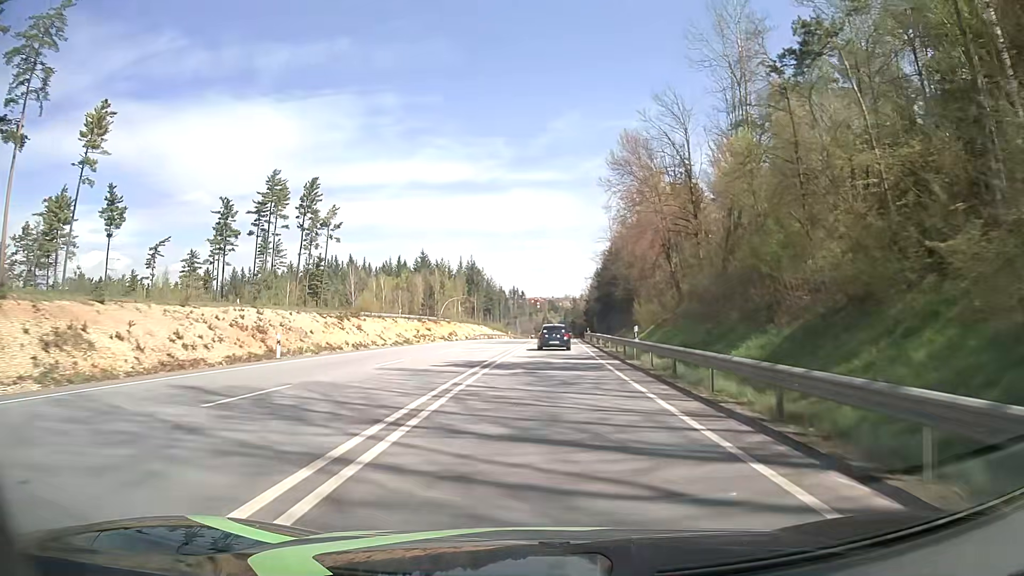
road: primary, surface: asphalt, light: Day
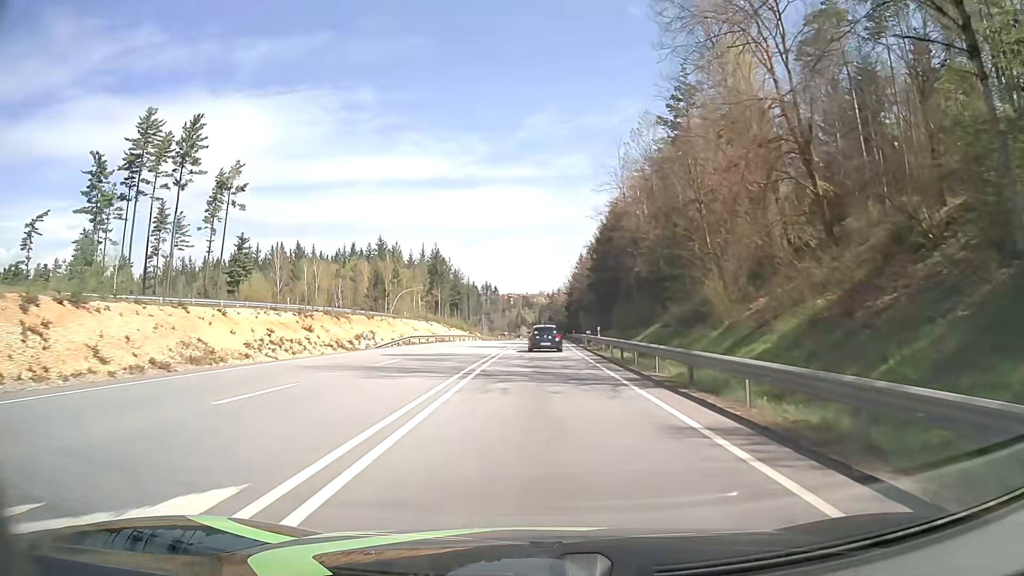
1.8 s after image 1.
(+0.8, +35.0) m; +2°
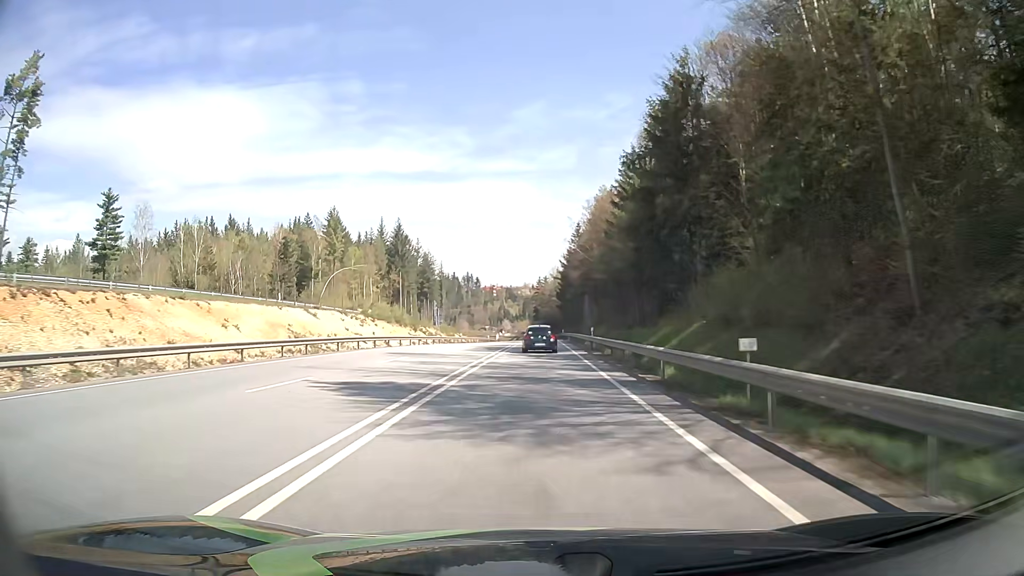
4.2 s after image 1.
(+0.6, +46.0) m; +1°
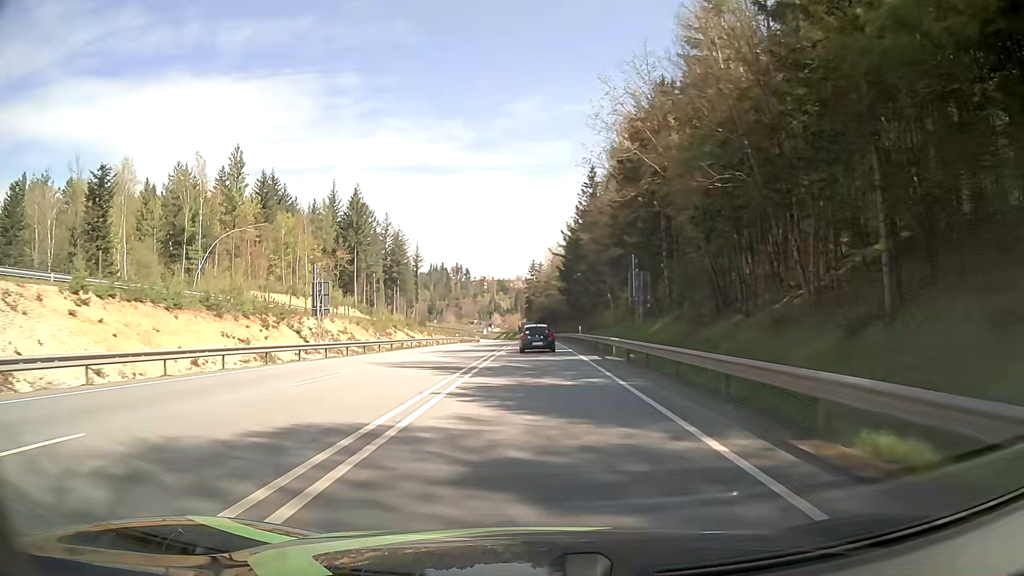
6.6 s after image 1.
(+0.3, +45.7) m; 0°
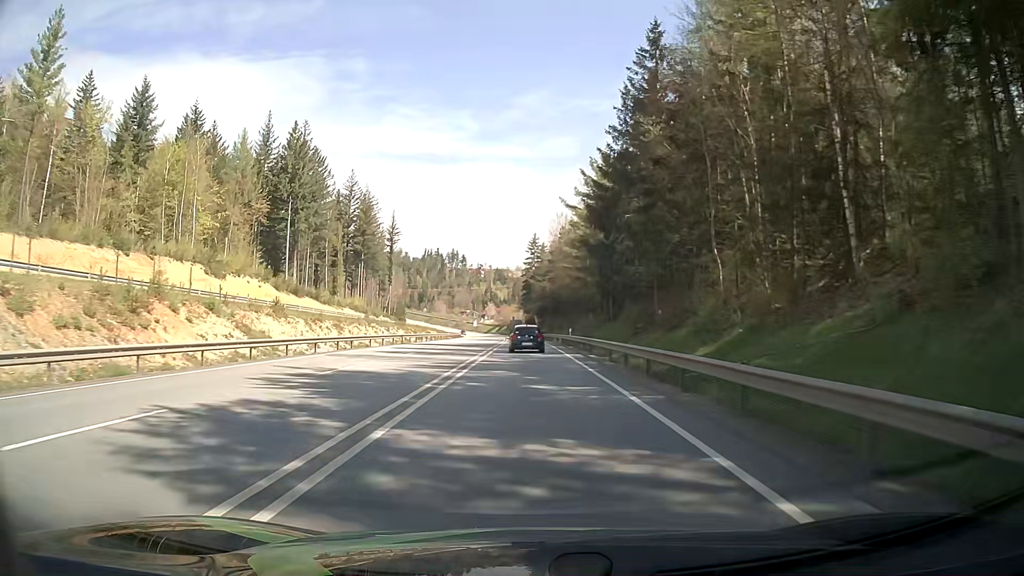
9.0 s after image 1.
(+0.2, +45.7) m; 0°
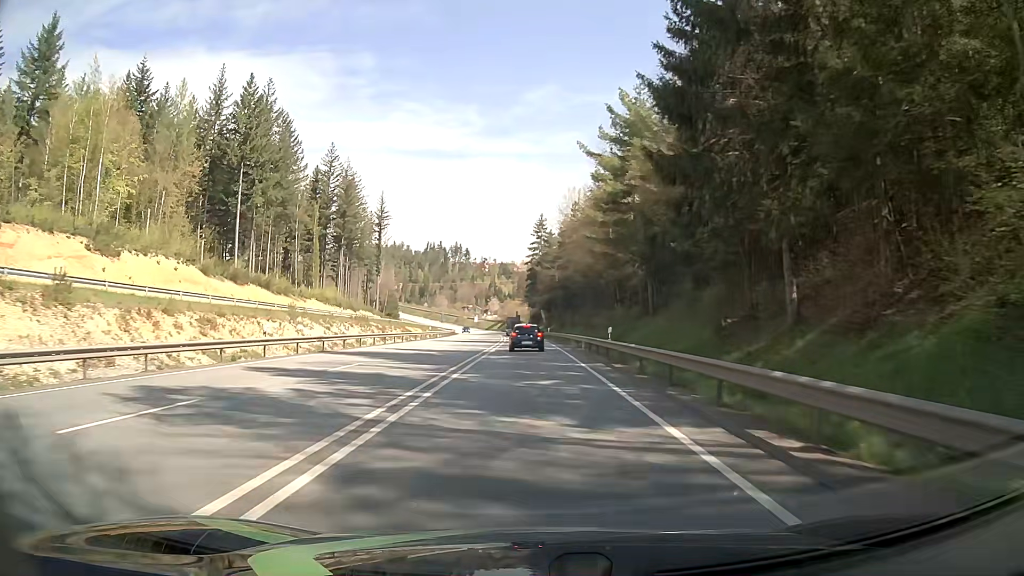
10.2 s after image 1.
(-0.1, +22.9) m; -1°
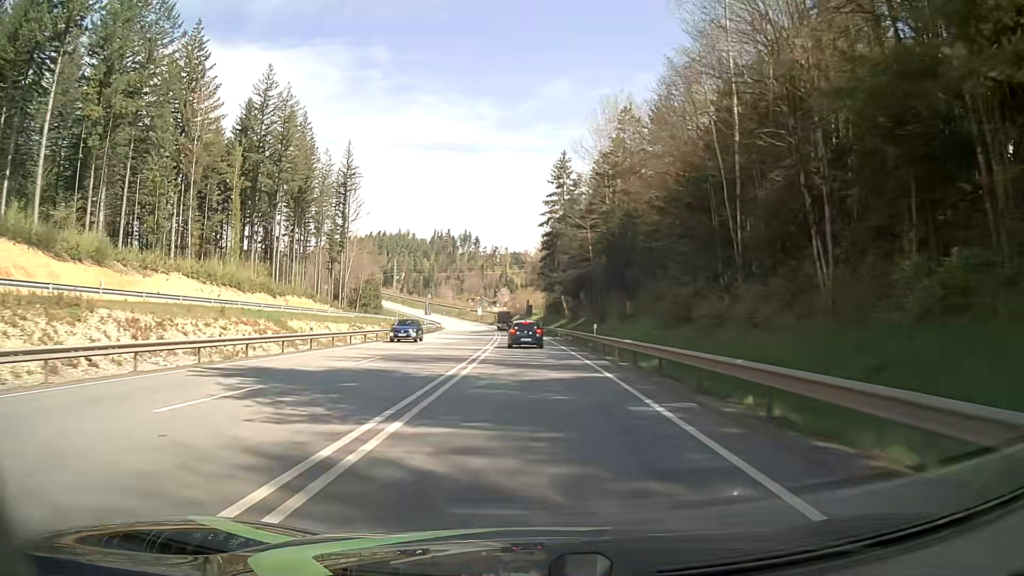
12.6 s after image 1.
(-0.5, +46.0) m; -1°
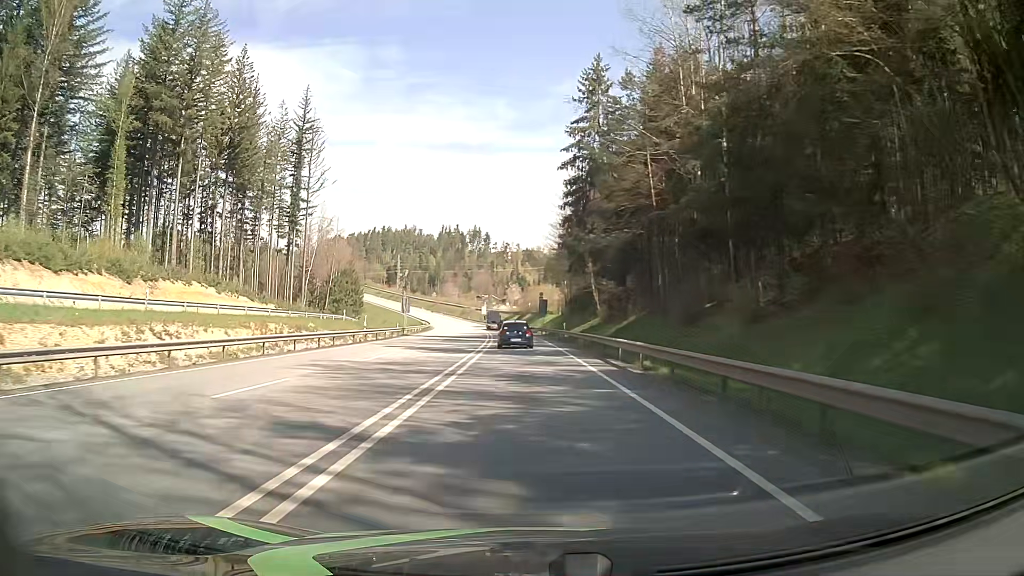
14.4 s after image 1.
(-0.4, +34.0) m; -1°
(0, +10) (0, +20) (0, +30) (-1, +40) (-1, +50) (-1, +60) (-2, +70) (-3, +80) (-4, +90) (-5, +100) m
